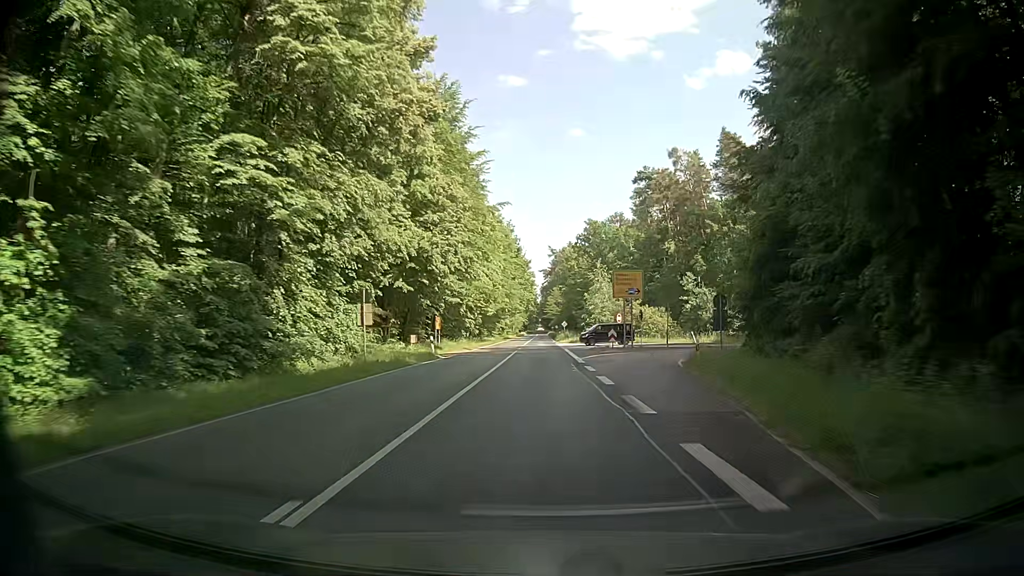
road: primary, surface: asphalt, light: Day
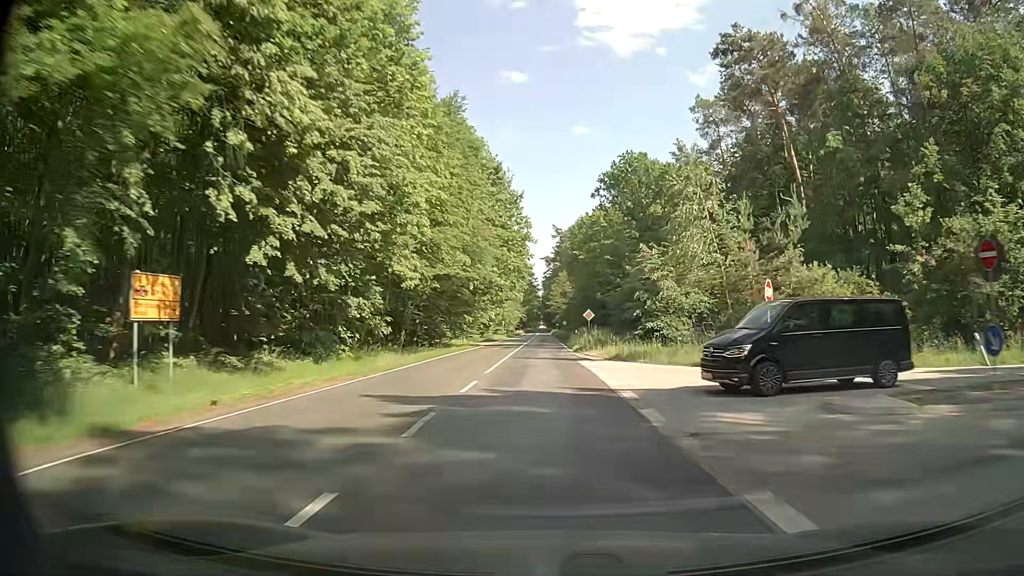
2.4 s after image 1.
(+0.4, +46.7) m; 0°
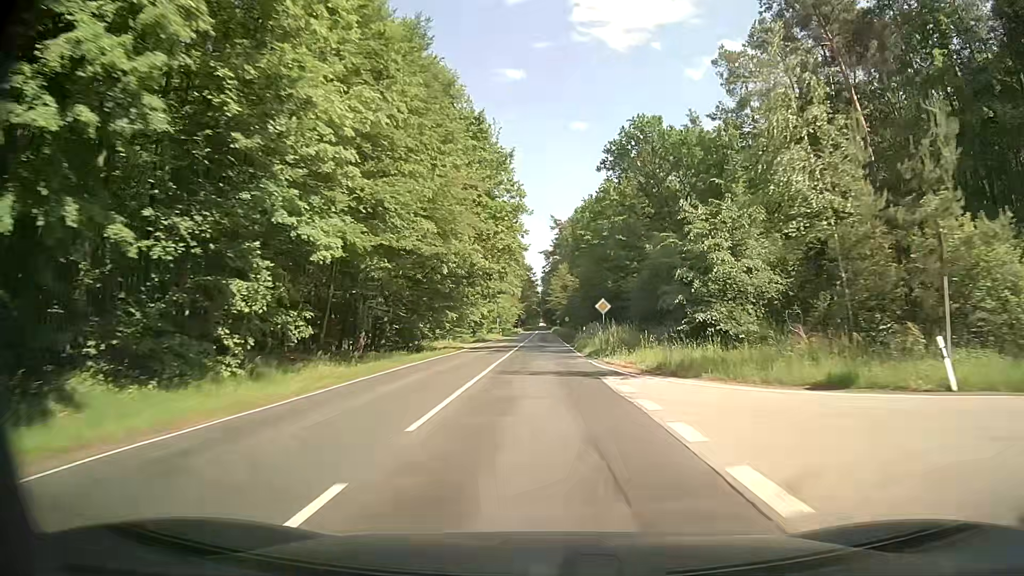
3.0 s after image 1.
(0.0, +11.6) m; 0°
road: secondary
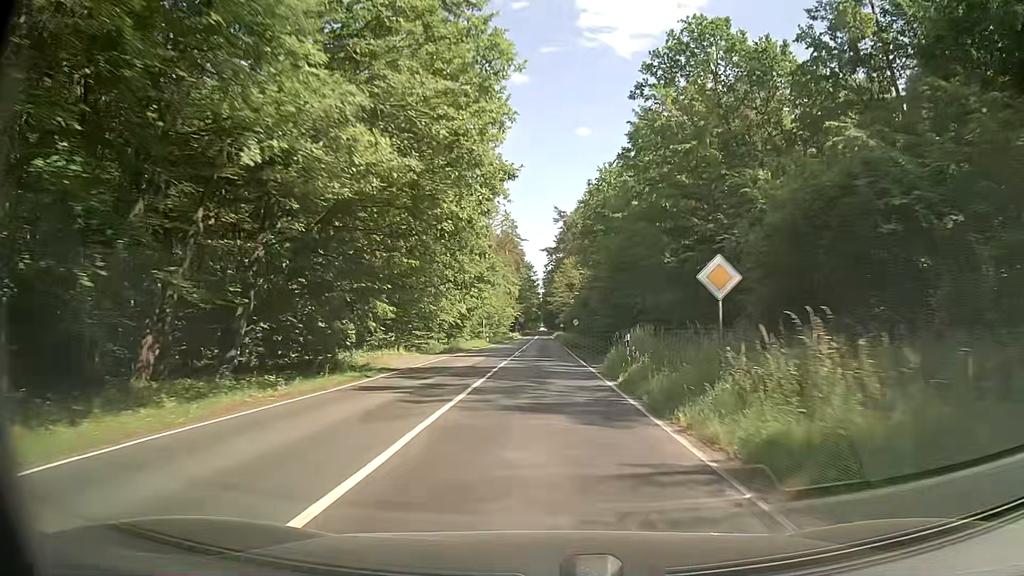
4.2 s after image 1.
(+0.1, +23.3) m; 0°
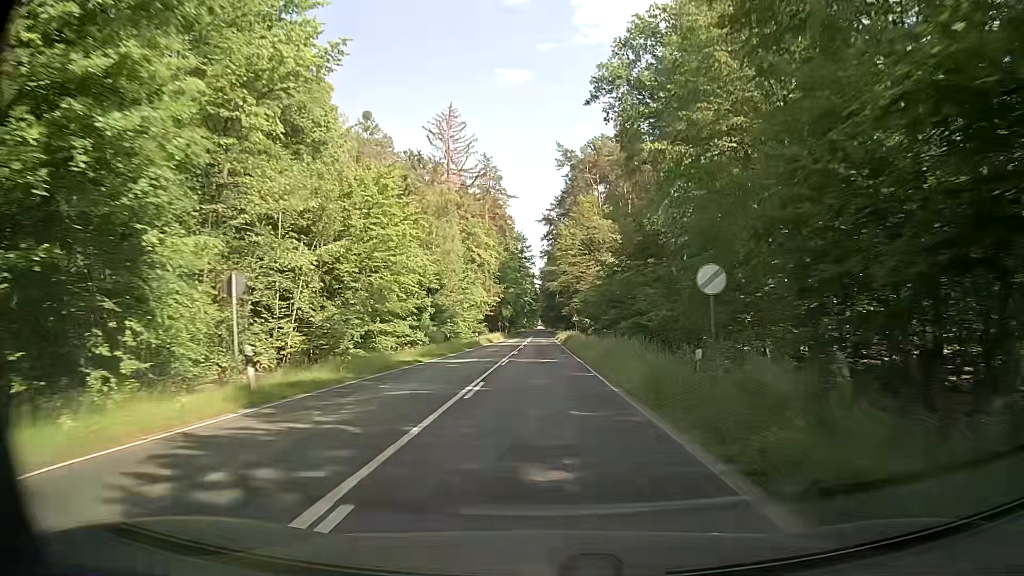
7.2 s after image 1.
(+0.7, +58.5) m; +1°
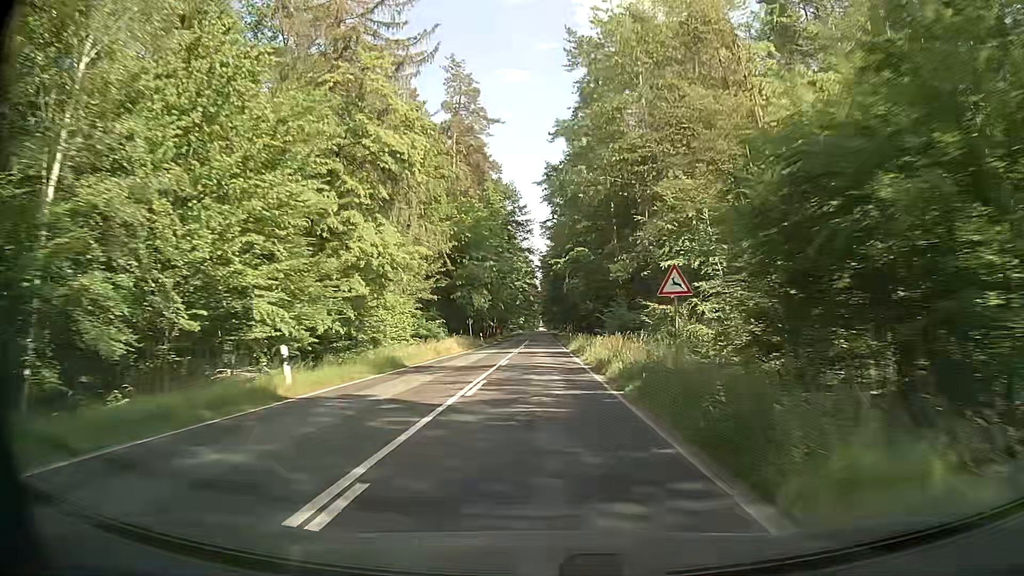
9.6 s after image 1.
(-0.2, +47.2) m; 0°
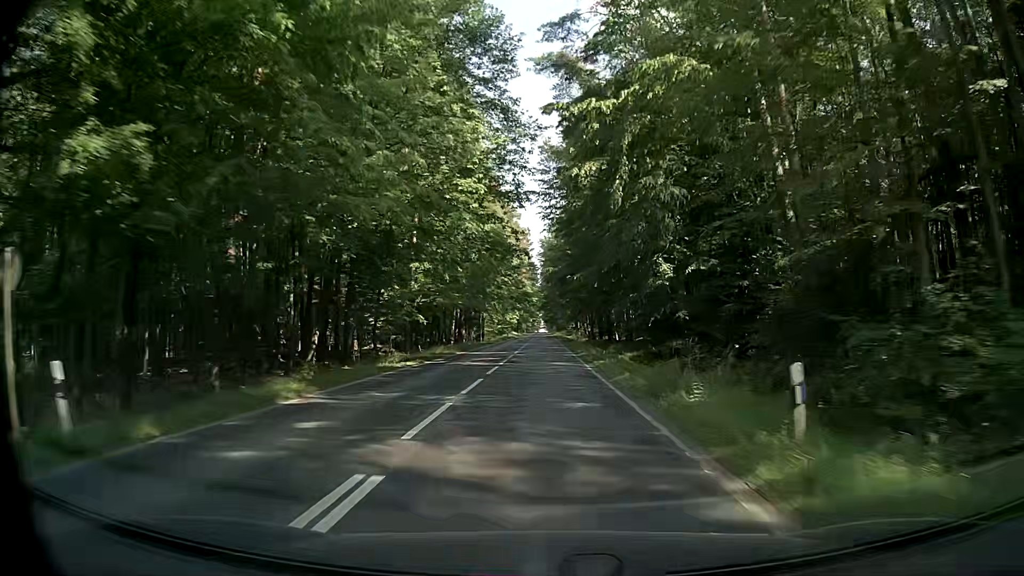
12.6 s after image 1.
(-0.1, +59.4) m; 0°
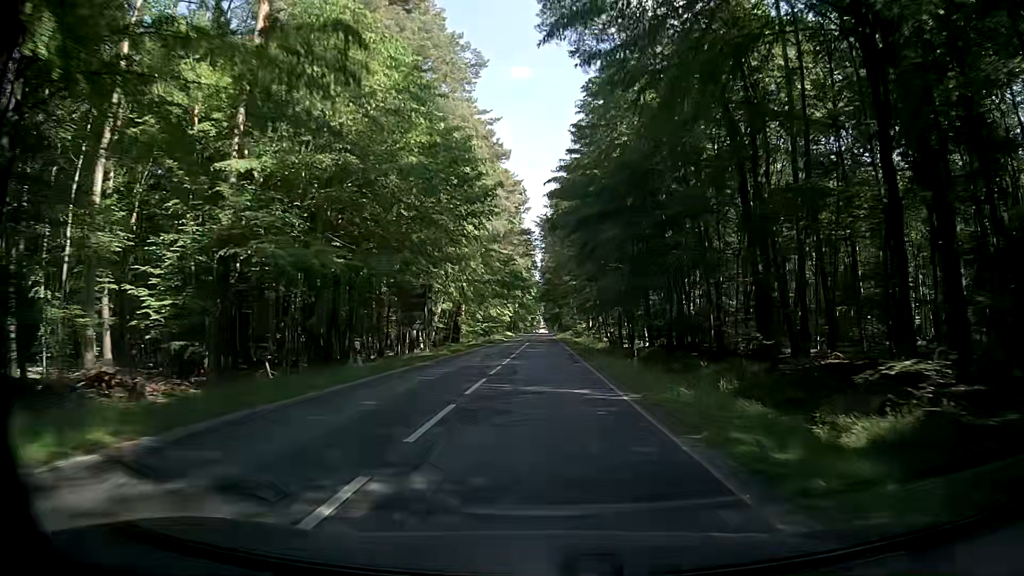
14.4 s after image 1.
(0.0, +35.7) m; 0°
(0, +10) (0, +20) (0, +30) (0, +40) (+1, +50) (+1, +60) (+1, +70) (+1, +80) (+1, +90) (+1, +100) m
